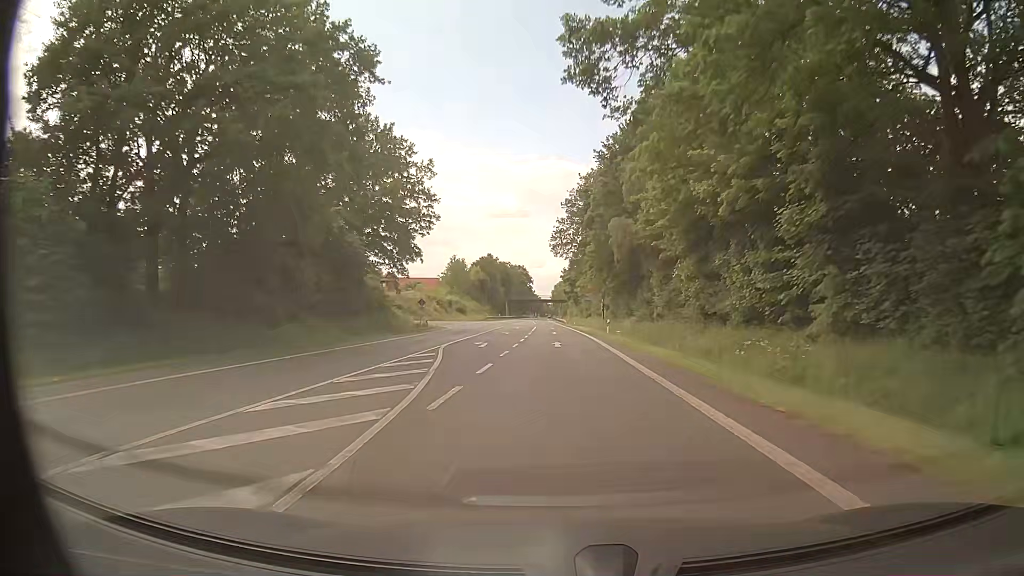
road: primary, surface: asphalt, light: Day
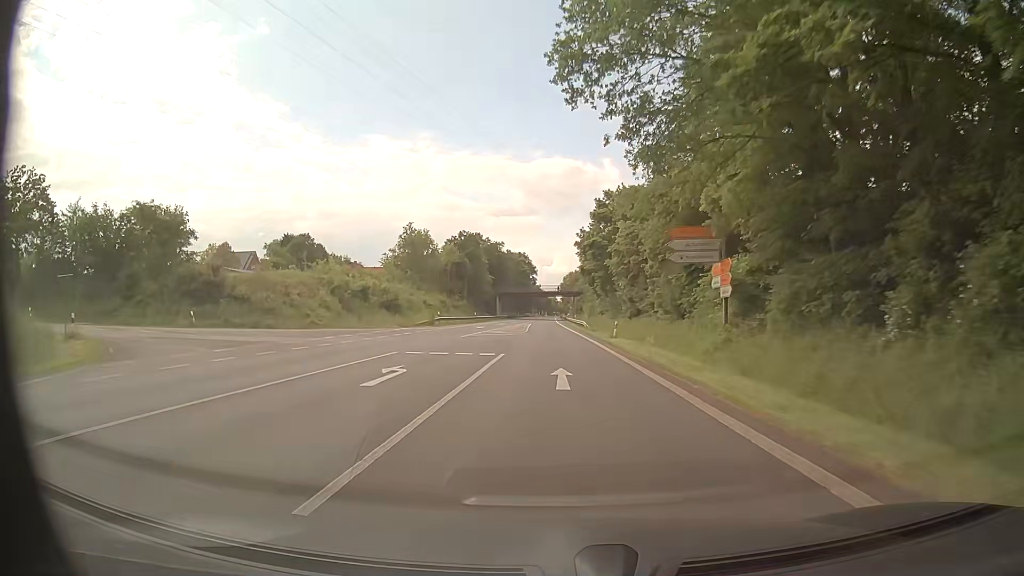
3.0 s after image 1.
(-0.1, +56.4) m; 0°
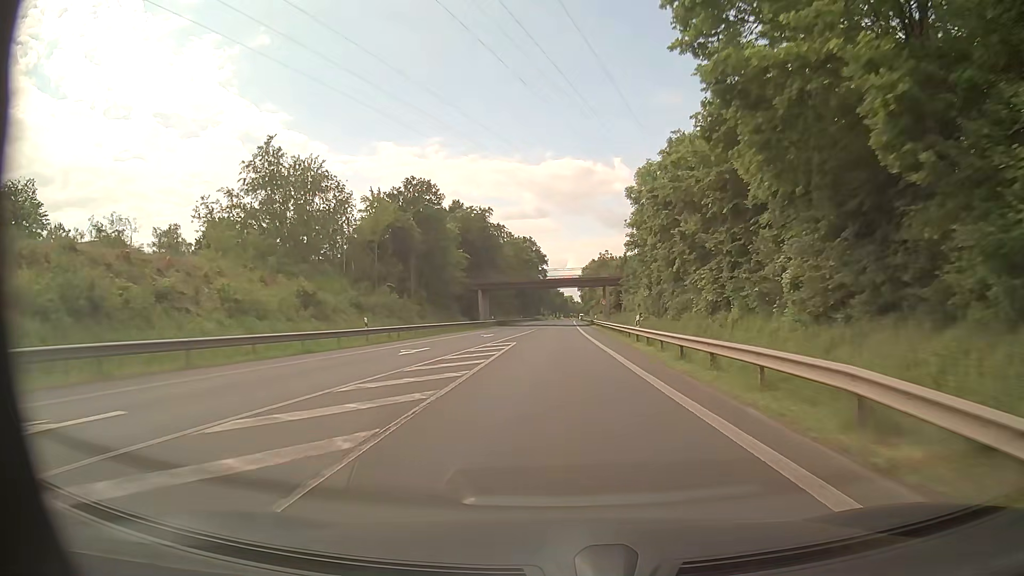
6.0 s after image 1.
(-0.8, +56.6) m; -2°
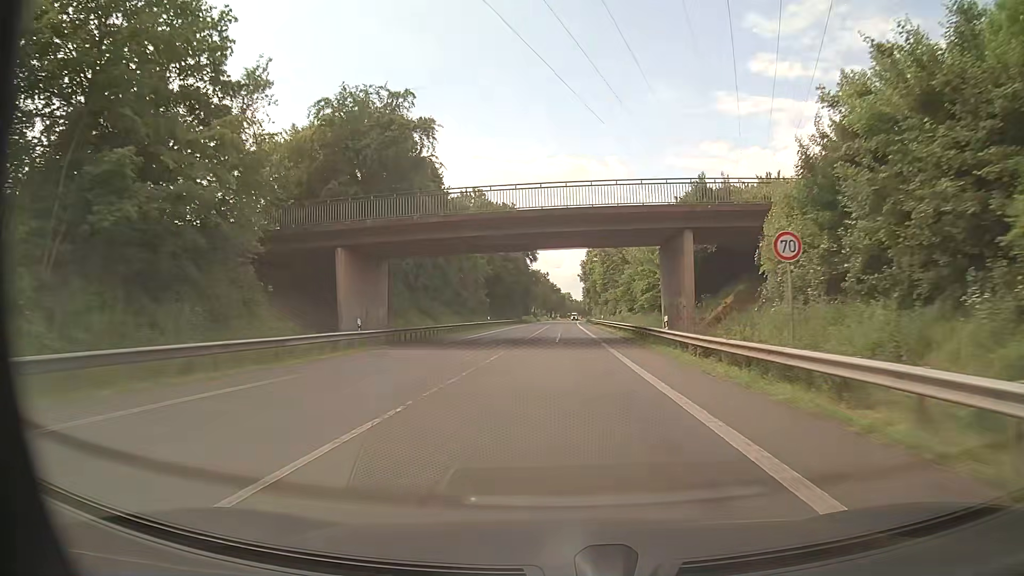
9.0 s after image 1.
(+0.3, +56.5) m; +1°
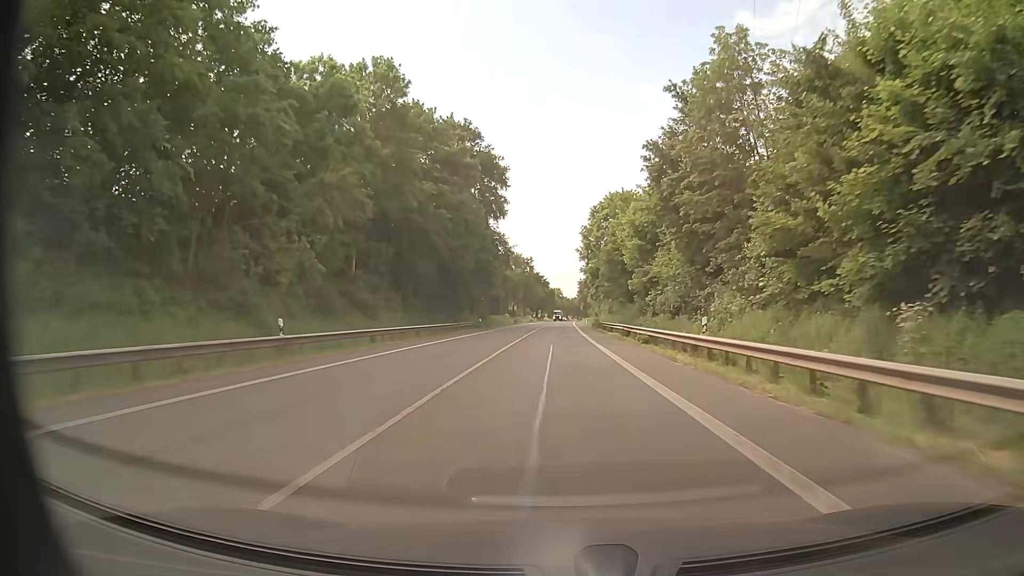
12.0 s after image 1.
(+0.4, +56.4) m; +1°
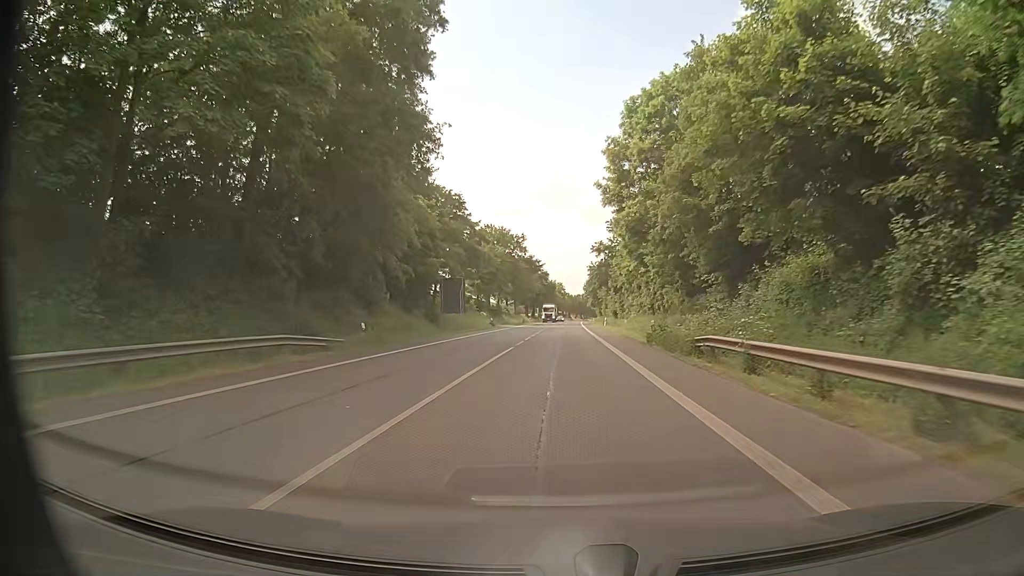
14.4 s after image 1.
(+0.1, +45.1) m; 0°
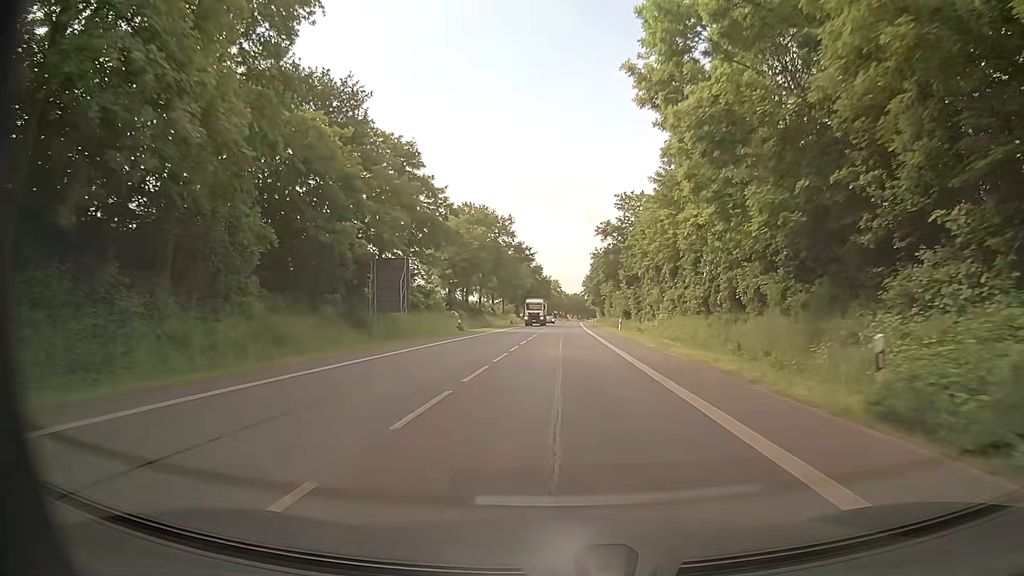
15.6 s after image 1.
(0.0, +22.6) m; 0°
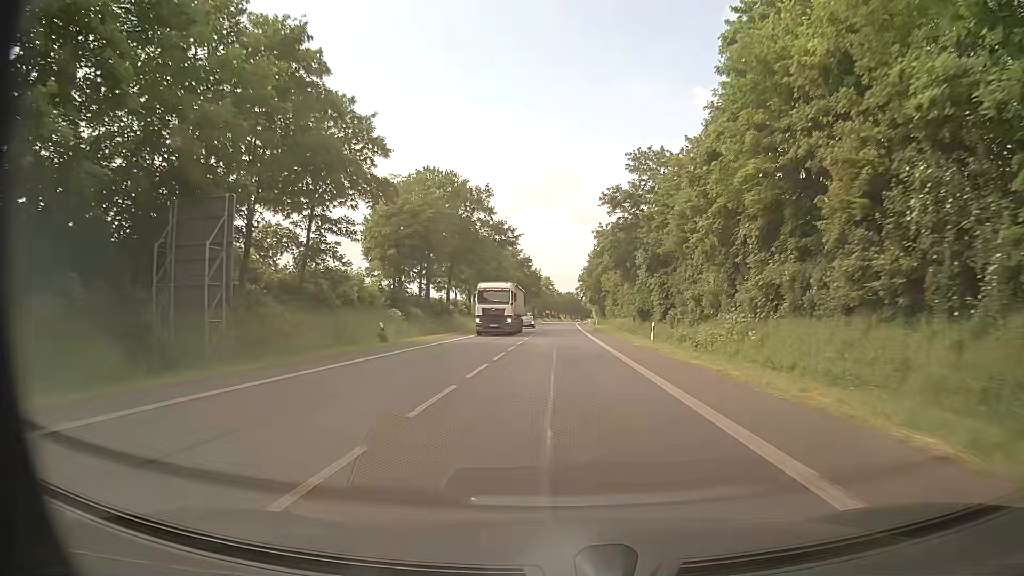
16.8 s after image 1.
(+0.4, +22.6) m; +1°
(0, +10) (0, +20) (0, +30) (0, +40) (+1, +50) (+1, +60) (+1, +70) (+1, +80) (+2, +90) (+2, +100) m
